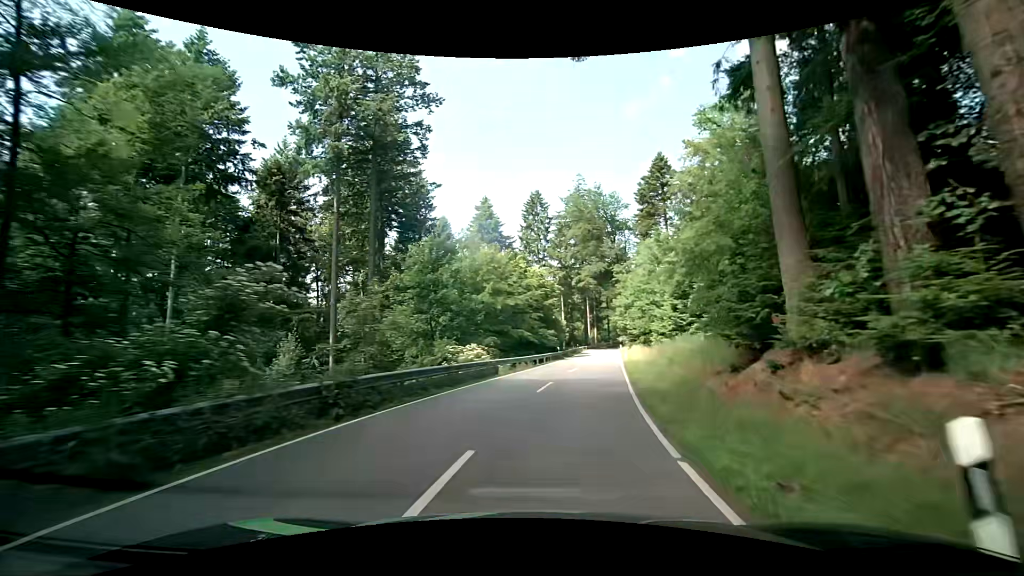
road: secondary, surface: asphalt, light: Day
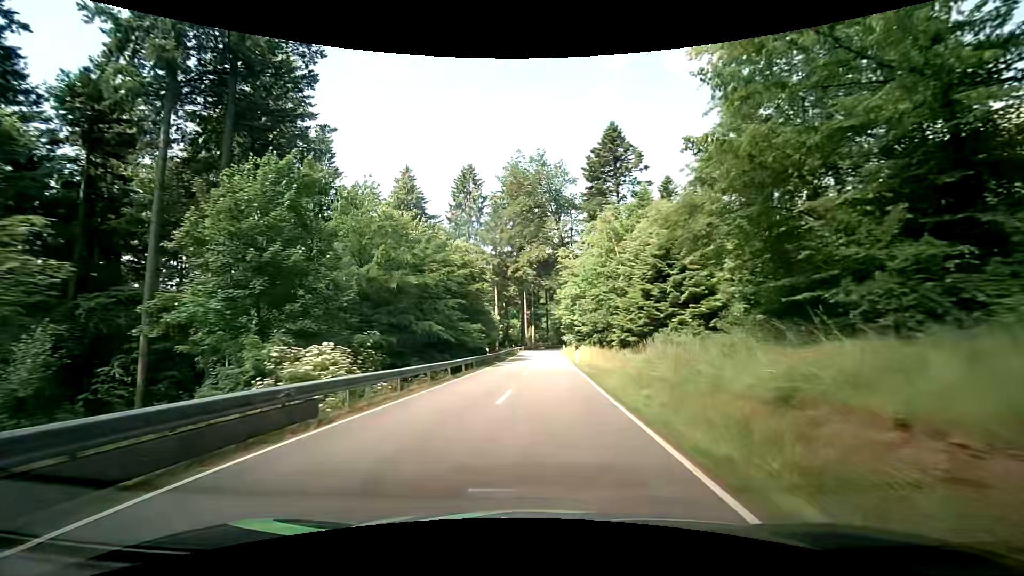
(+1.2, +14.6) m; +9°
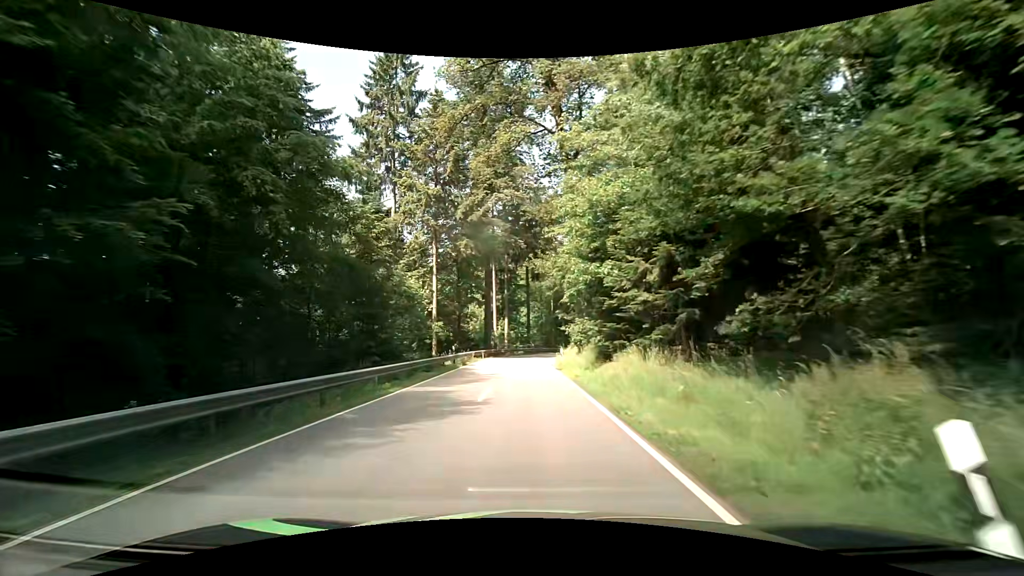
(+1.5, +36.1) m; +3°
(0, +10) (-1, +20) (-1, +30) (-1, +40) (0, +50) (+2, +60) (+5, +69) (+8, +79) (+12, +88) (+16, +97) m
